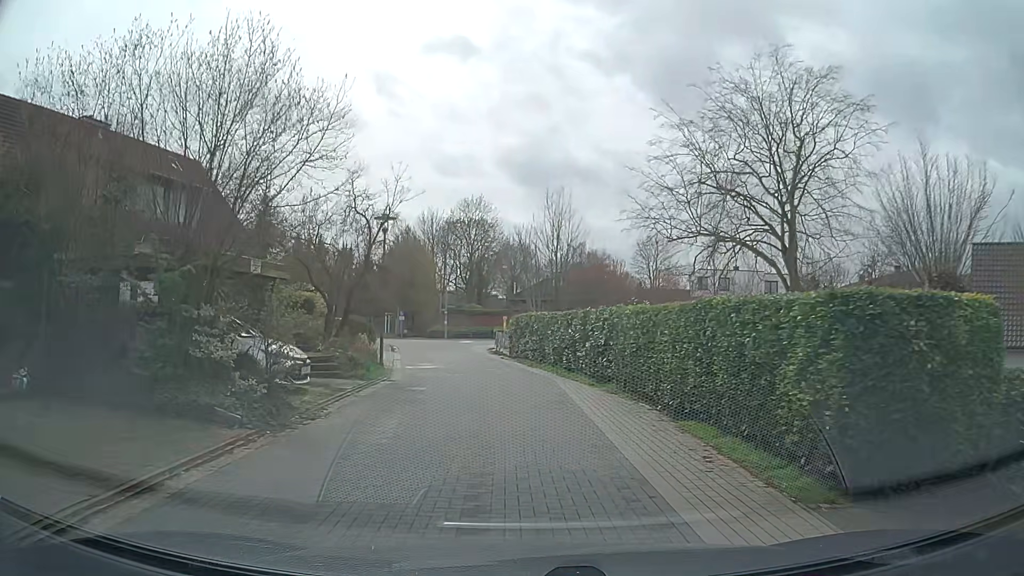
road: residential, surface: paving_stones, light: Day
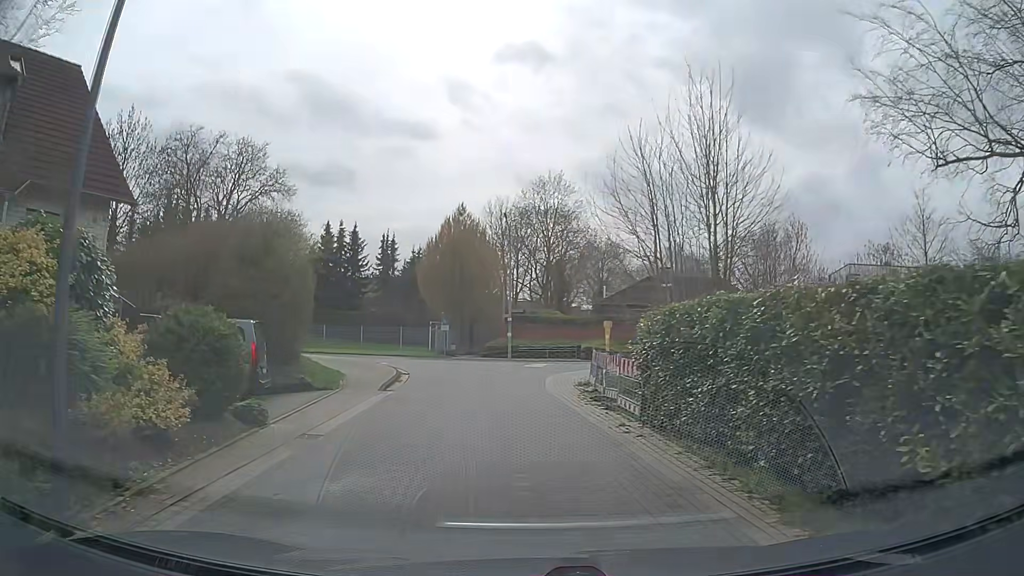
(-1.2, +19.0) m; -8°
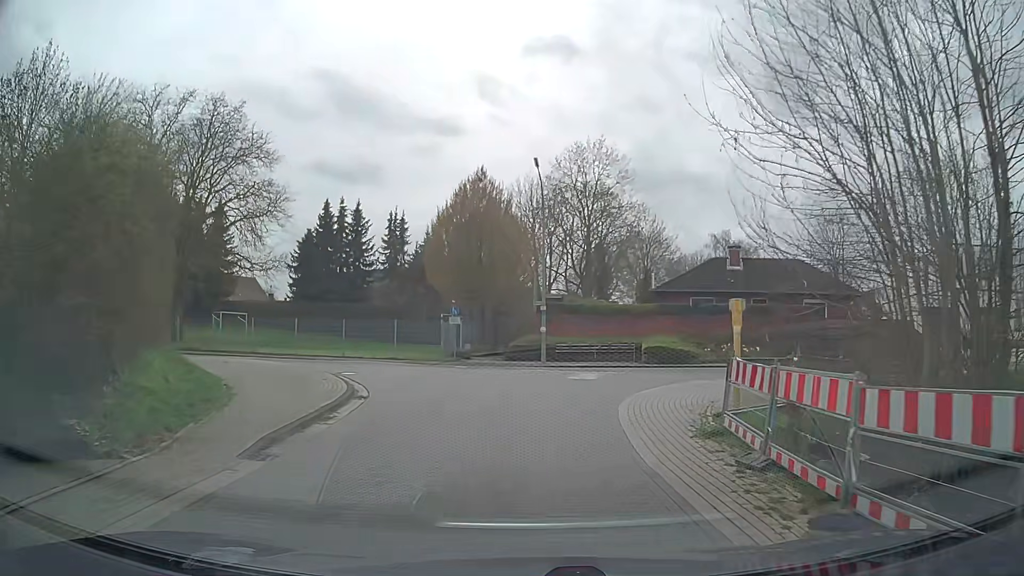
(-0.2, +10.7) m; -3°
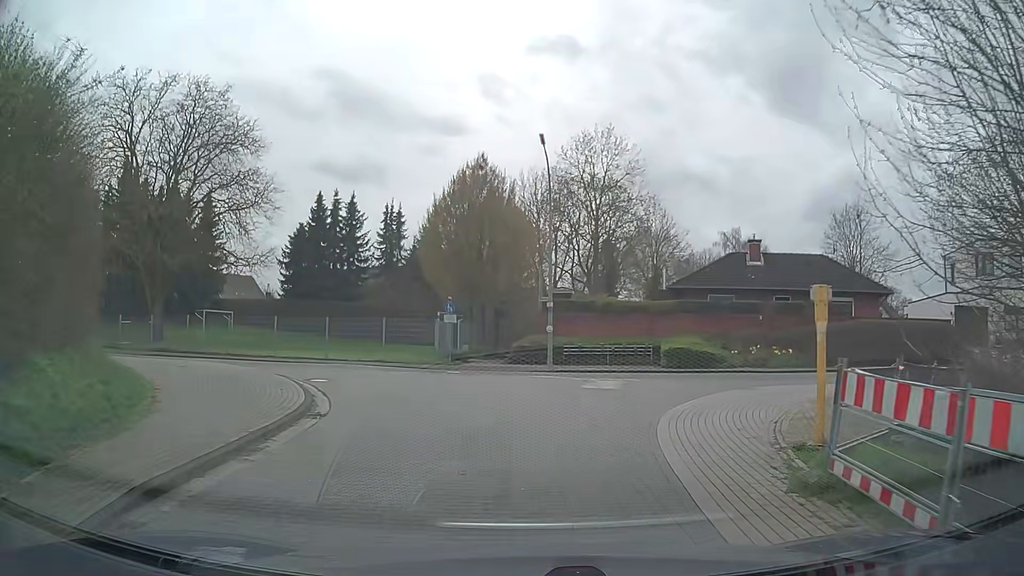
(0.0, +3.2) m; 0°
(0, +10) (-1, +20) (-9, +25) (-18, +28) (-28, +30) (-38, +33) (-47, +35) (-57, +38) (-66, +41) (-75, +46) m
